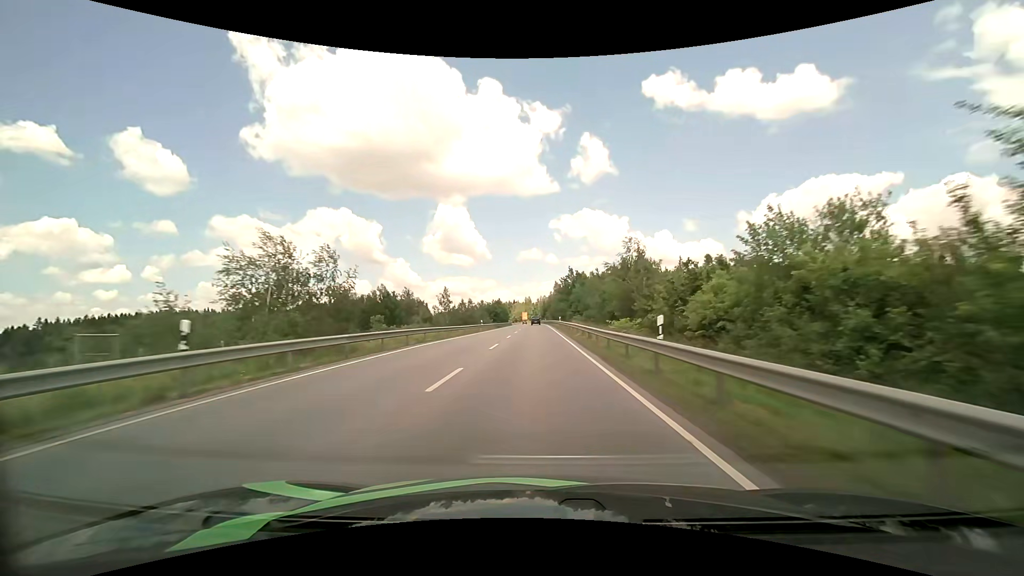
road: primary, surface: asphalt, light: Day
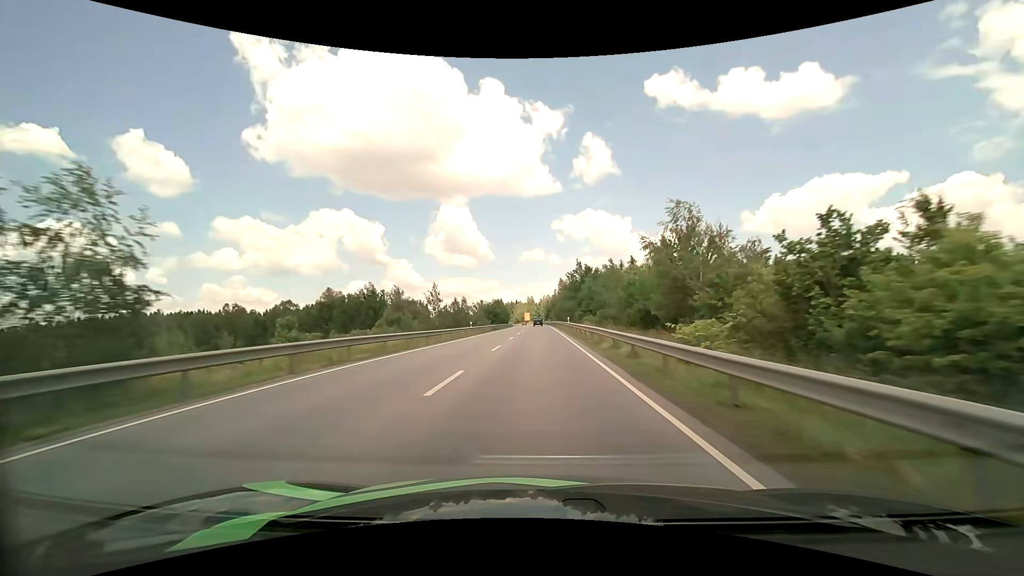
(0.0, +12.4) m; 0°
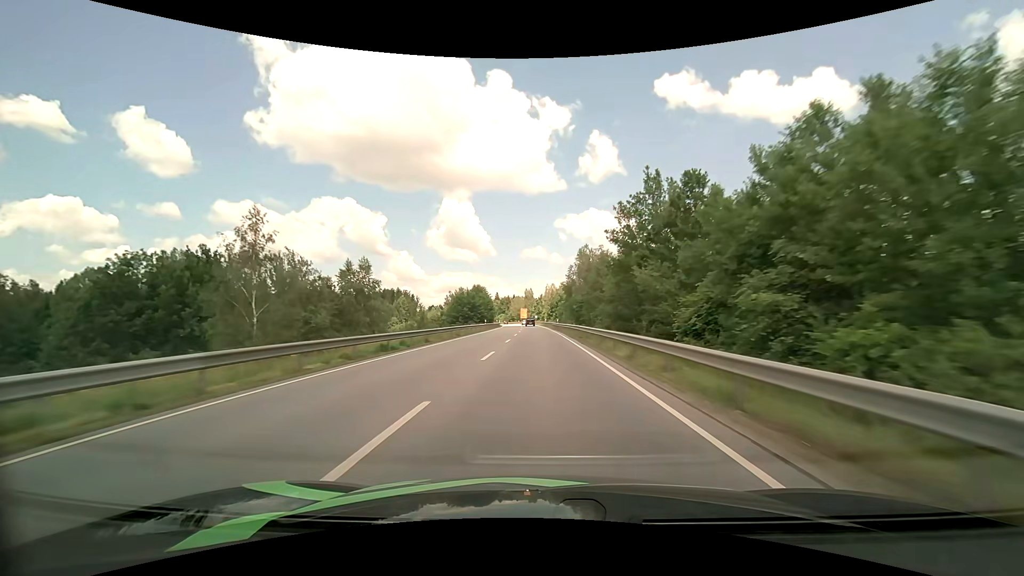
(-0.1, +52.2) m; 0°
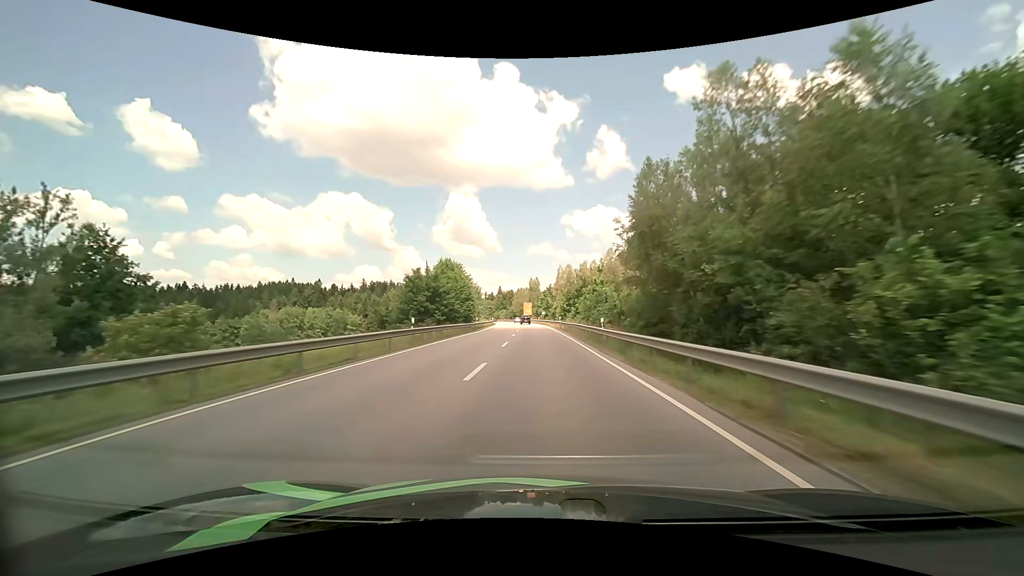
(-0.3, +40.9) m; -1°
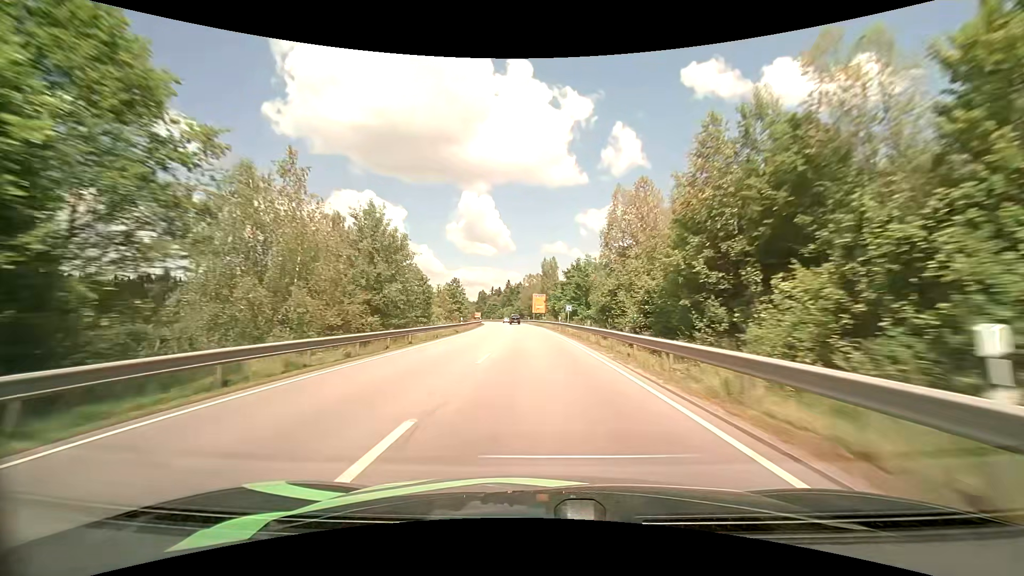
(-0.6, +55.5) m; -2°
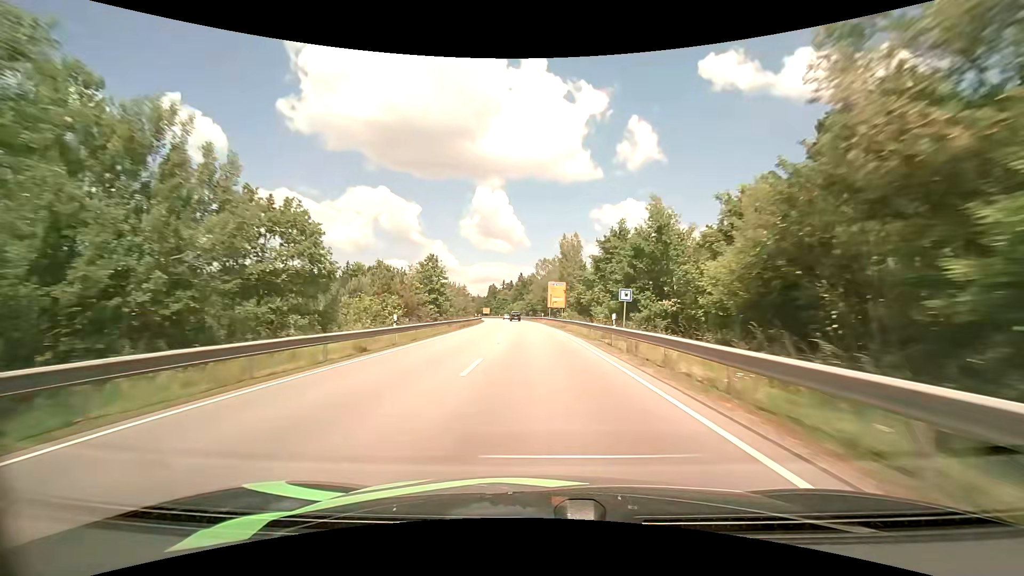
(-0.3, +27.2) m; -2°
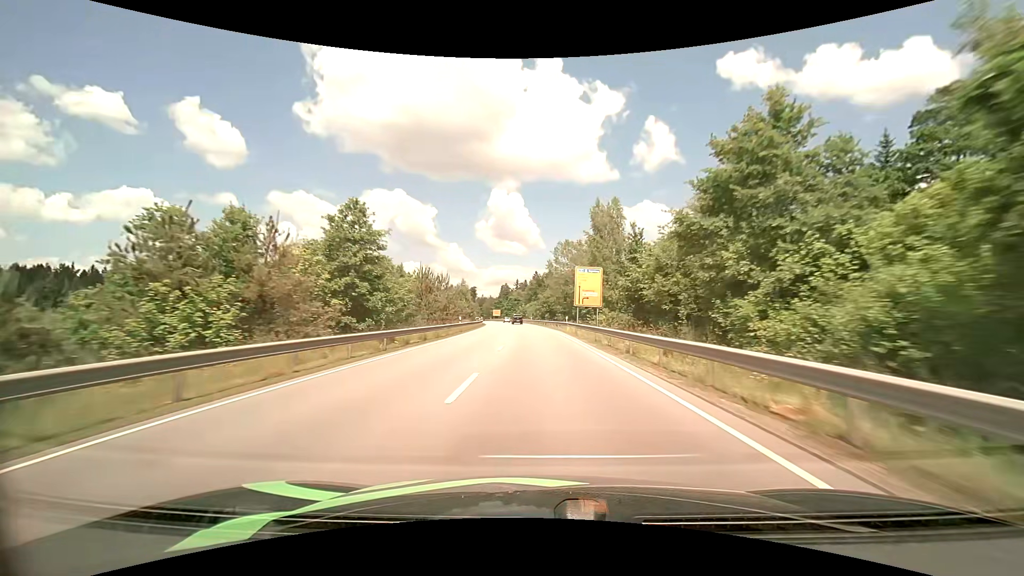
(-0.4, +26.7) m; -2°
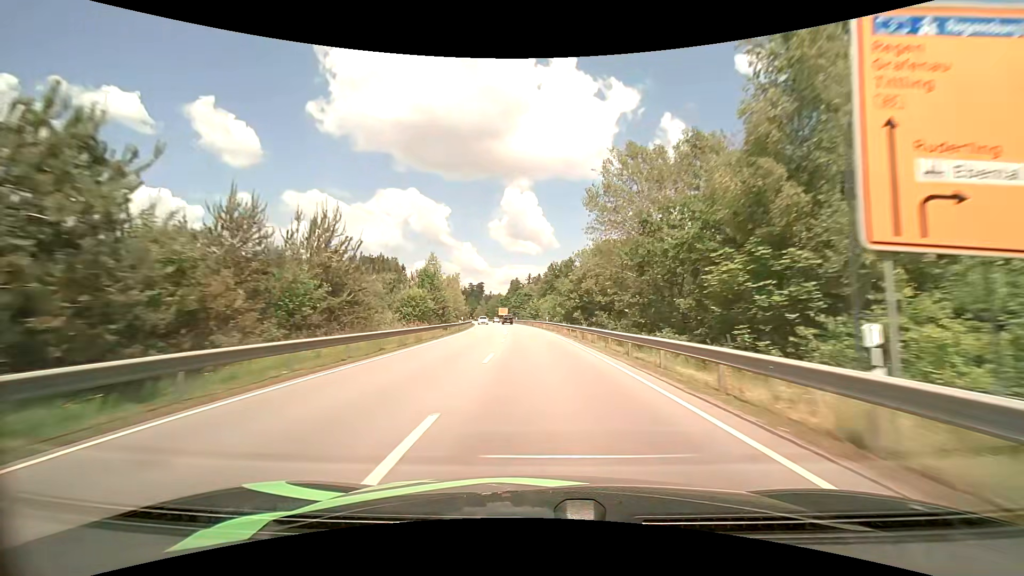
(-0.7, +40.4) m; -2°
(0, +10) (0, +20) (0, +30) (-1, +40) (-1, +50) (-2, +60) (-3, +70) (-4, +80) (-5, +90) (-6, +100) m
